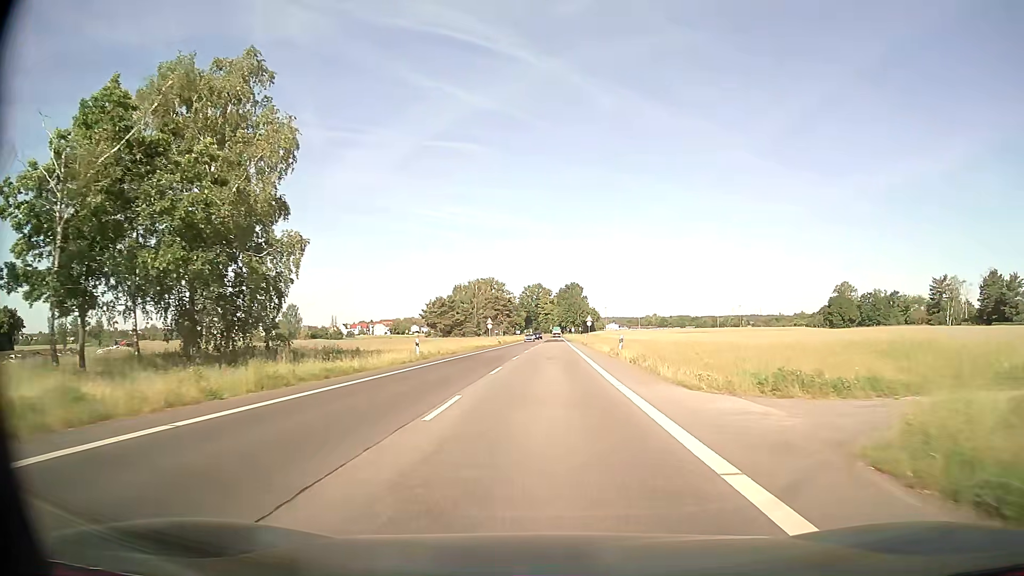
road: secondary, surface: asphalt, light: Day
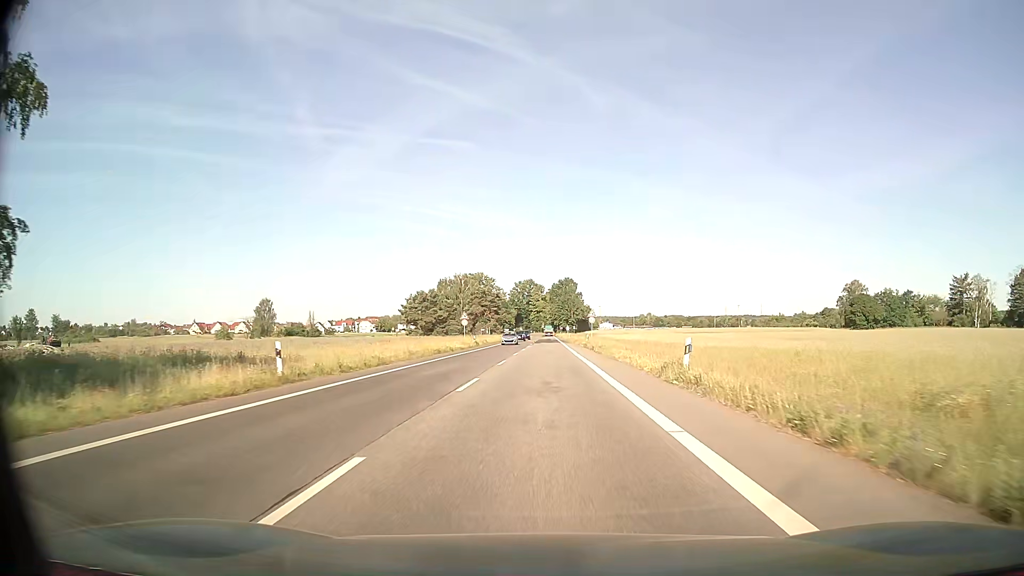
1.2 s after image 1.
(+0.2, +19.1) m; +1°
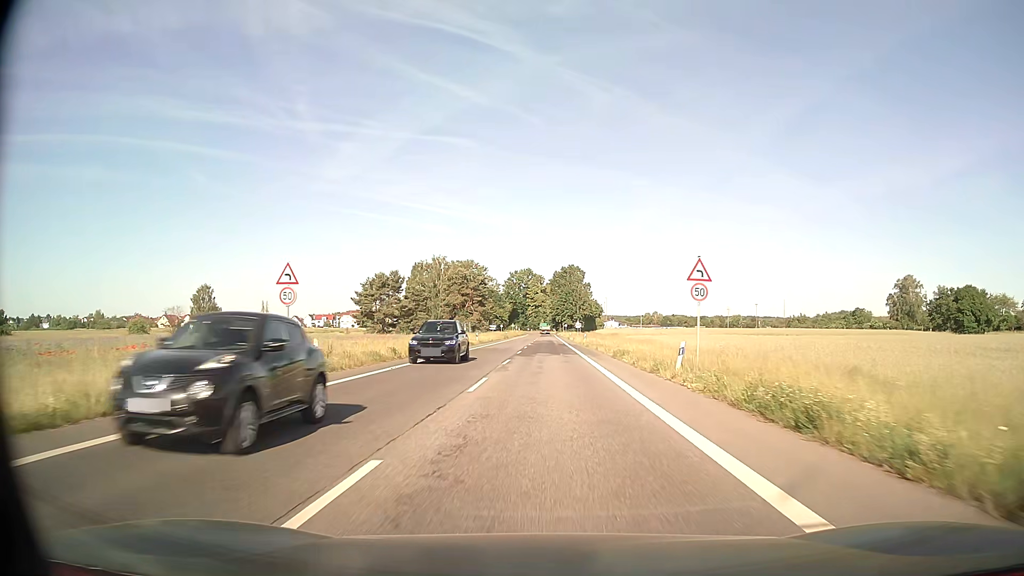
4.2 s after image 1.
(+0.1, +47.7) m; 0°
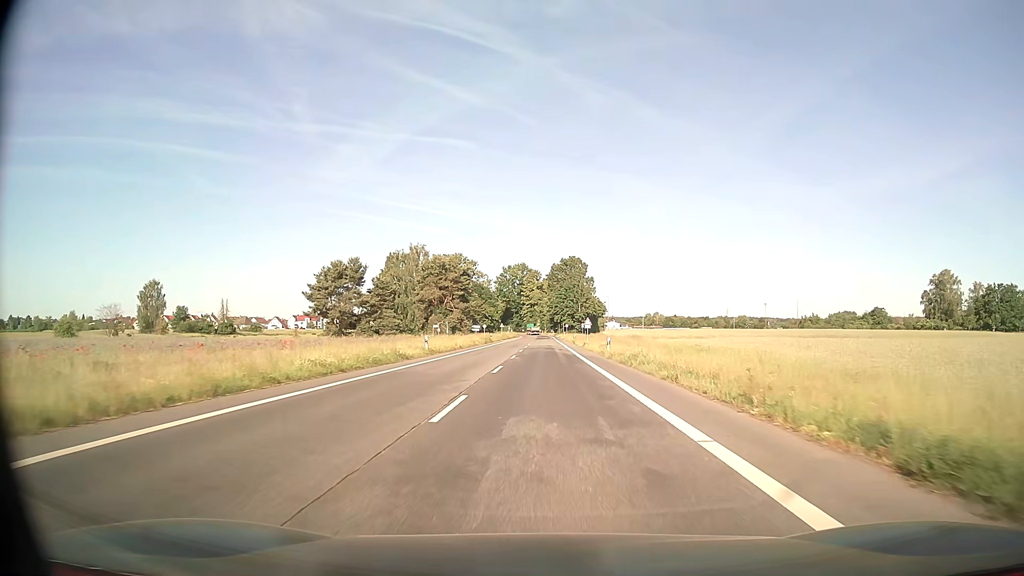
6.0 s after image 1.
(+0.1, +28.7) m; 0°
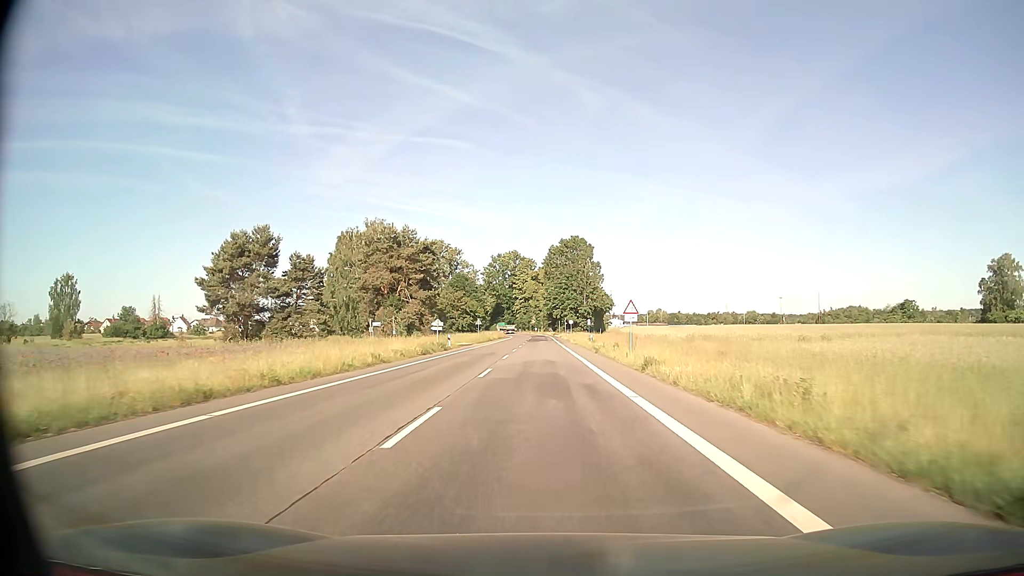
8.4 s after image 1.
(+0.2, +37.7) m; 0°
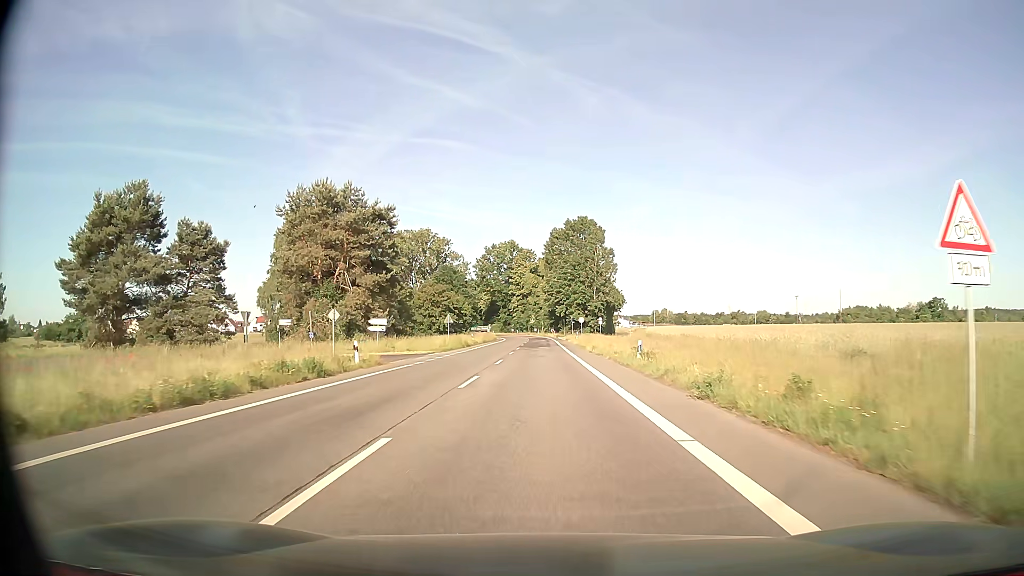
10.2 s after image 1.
(0.0, +27.1) m; 0°
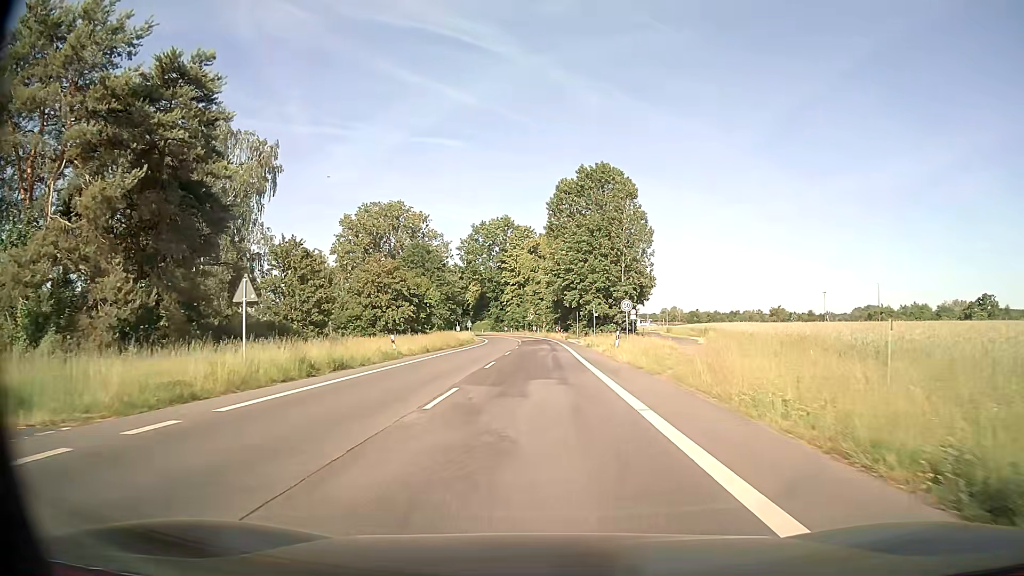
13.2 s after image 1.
(-0.1, +40.0) m; 0°
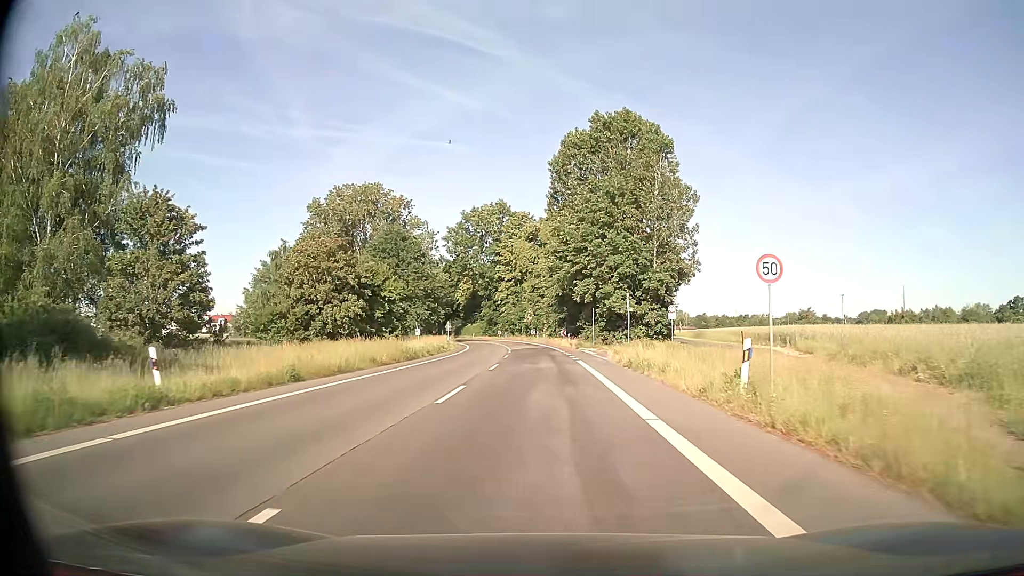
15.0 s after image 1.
(+0.1, +22.6) m; 0°
(0, +10) (0, +20) (0, +30) (0, +40) (-1, +50) (-2, +60) (-2, +70) (-4, +80) (-5, +90) (-7, +100) m
